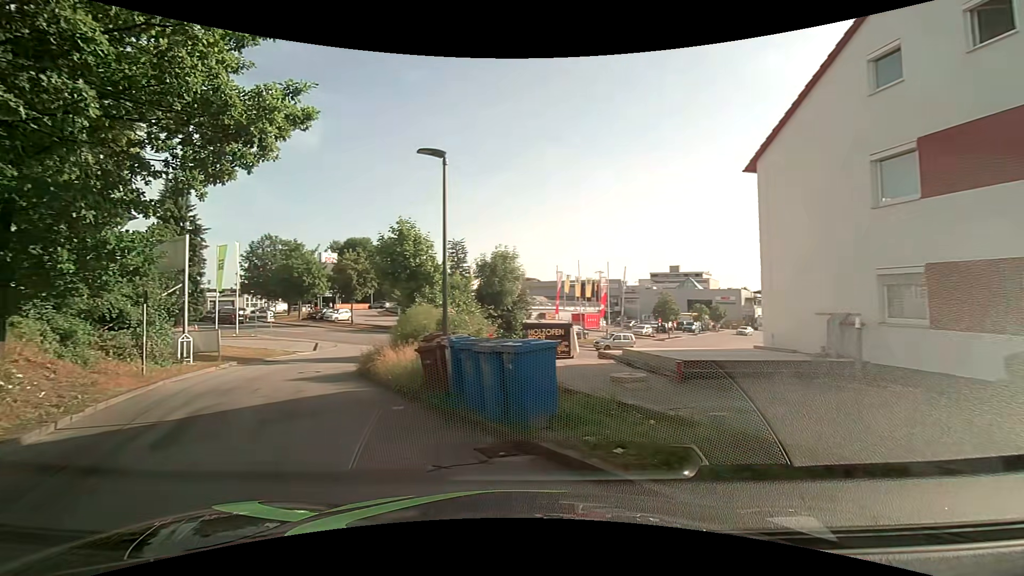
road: residential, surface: asphalt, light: Day
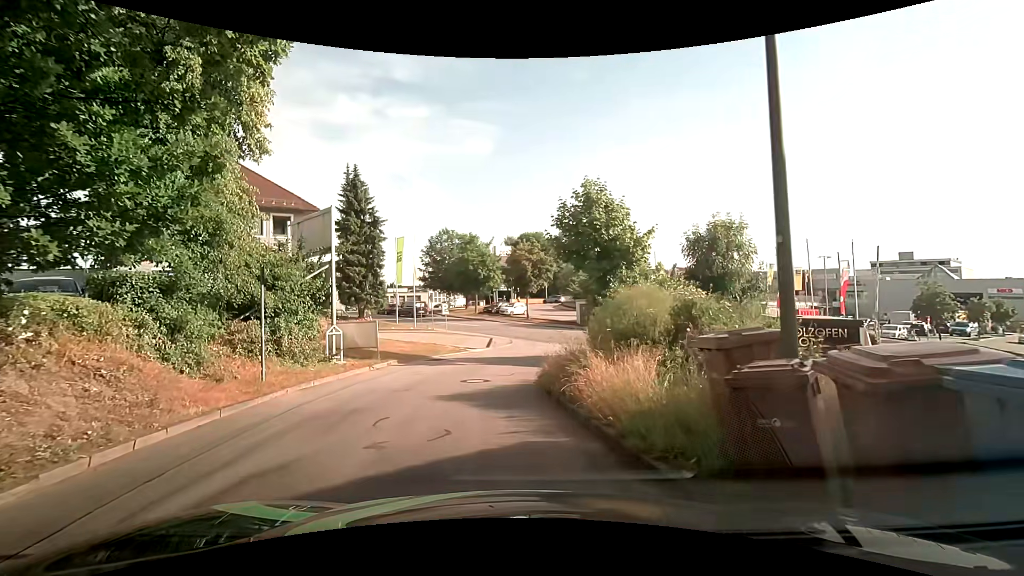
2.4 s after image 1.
(-1.6, +6.3) m; -20°
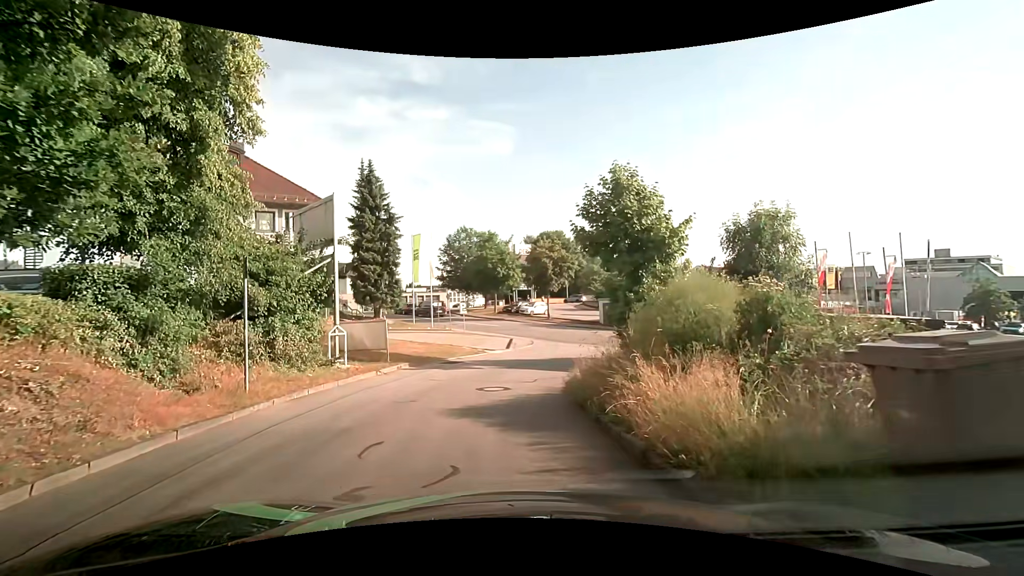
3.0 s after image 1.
(0.0, +1.7) m; -3°
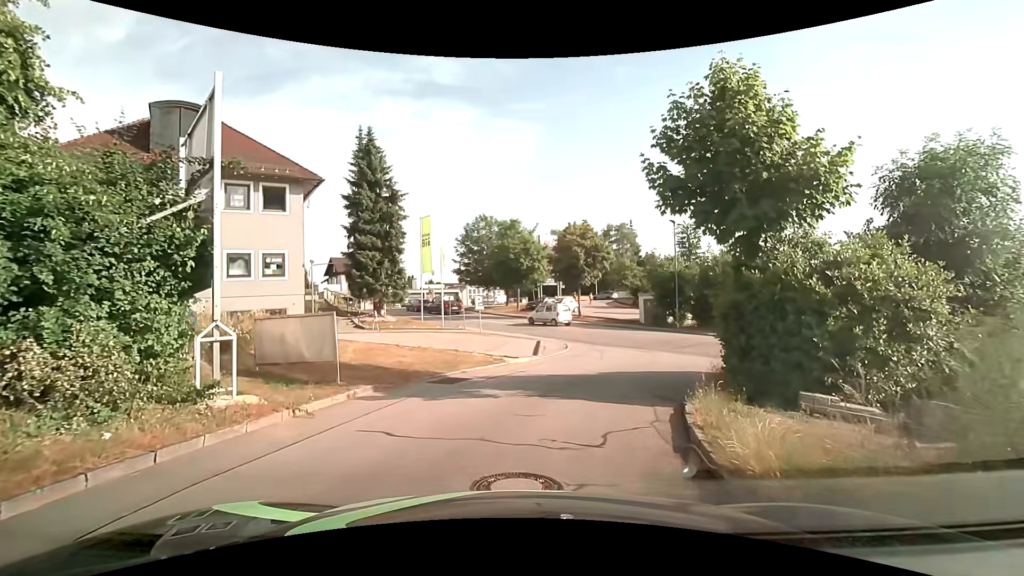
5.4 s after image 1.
(-0.3, +6.9) m; -2°
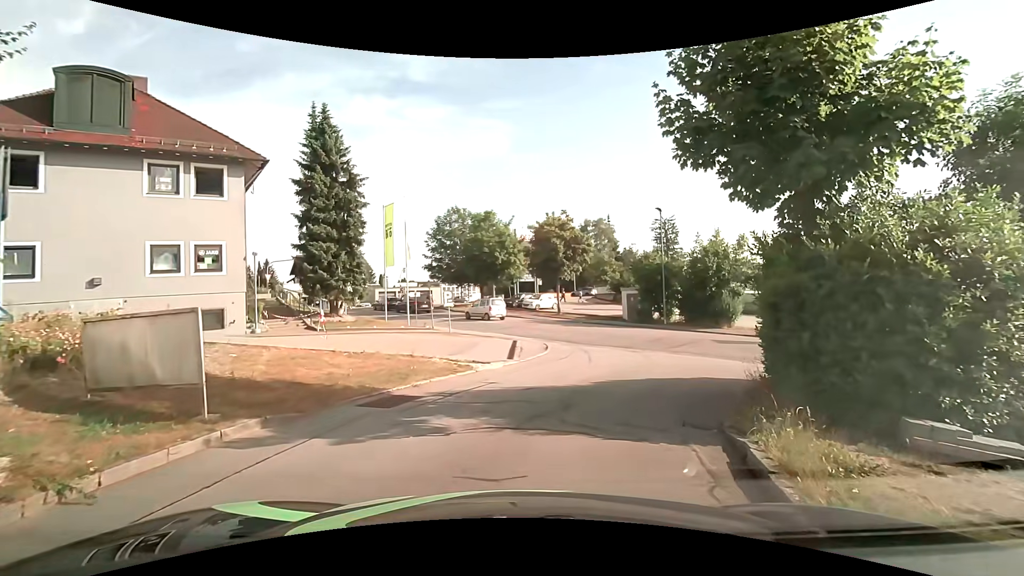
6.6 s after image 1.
(0.0, +3.2) m; +4°
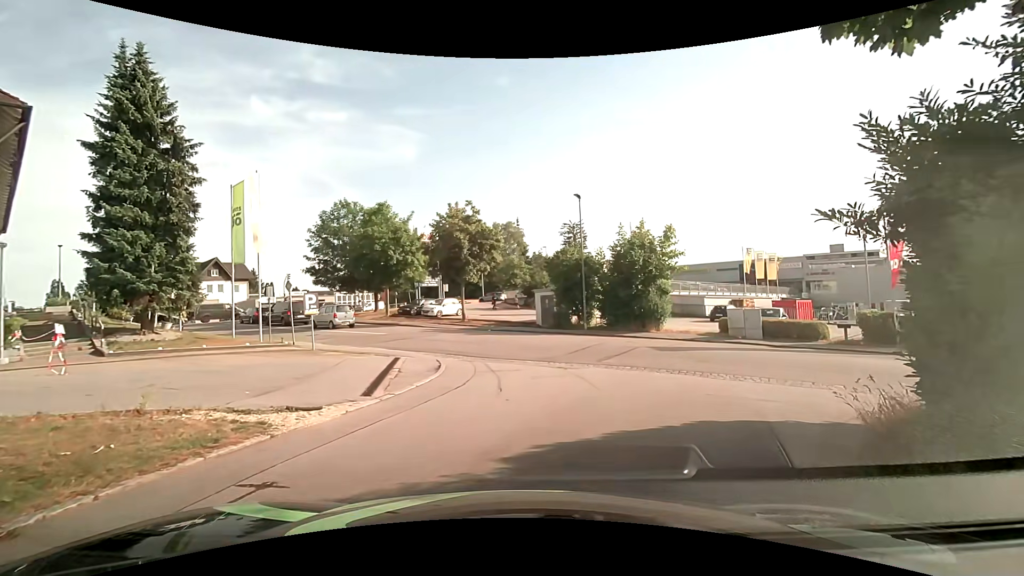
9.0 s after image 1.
(+0.3, +6.0) m; +8°
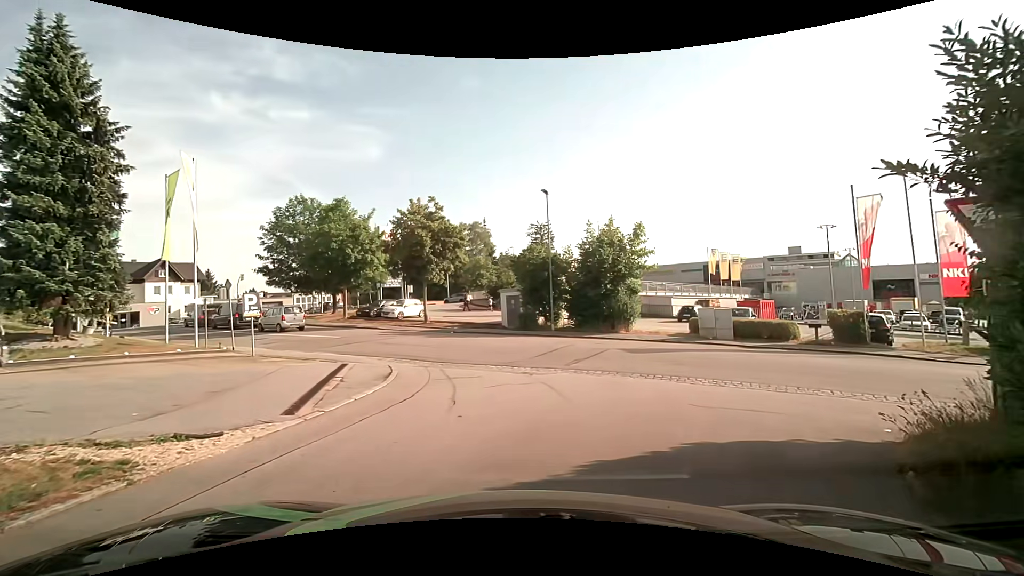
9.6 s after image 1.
(+0.1, +1.4) m; +4°
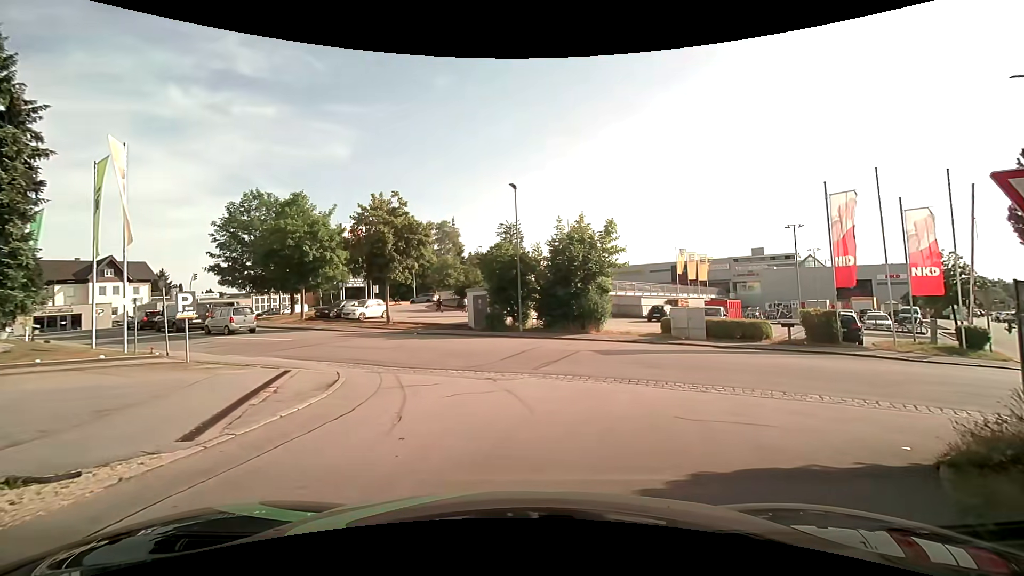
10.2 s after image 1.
(0.0, +1.3) m; +3°
